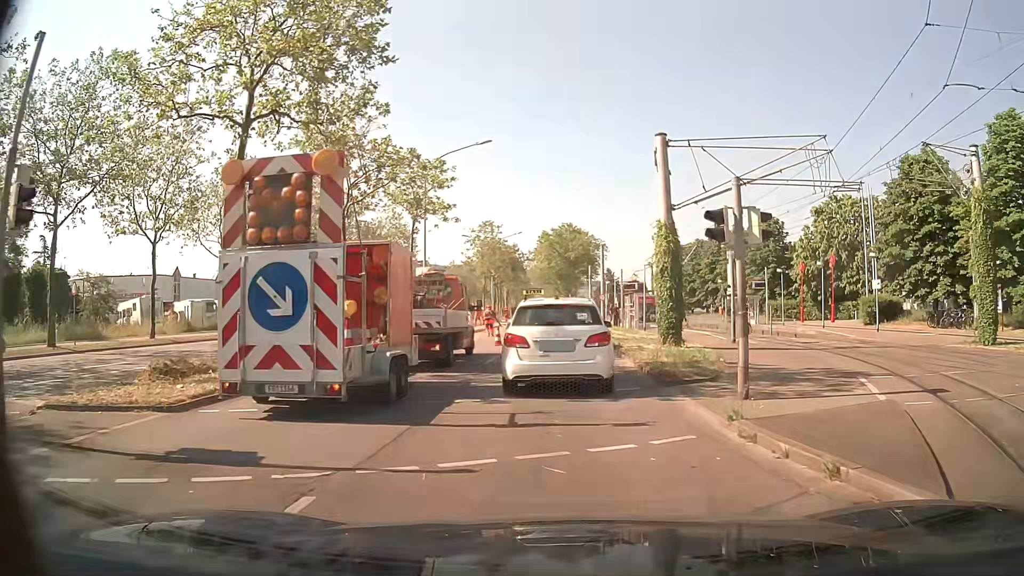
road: primary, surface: asphalt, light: Day
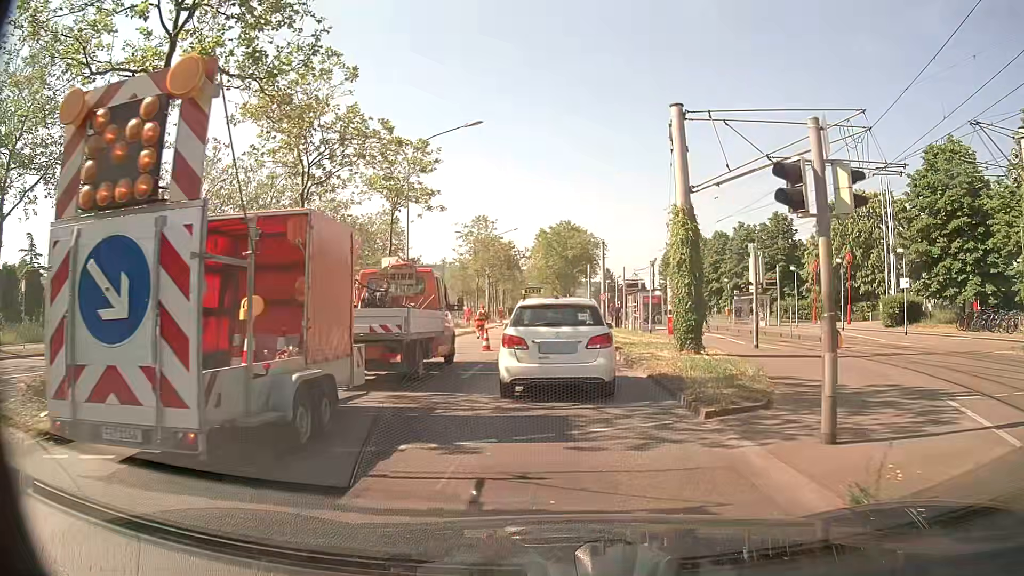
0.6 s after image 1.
(0.0, +3.4) m; +1°
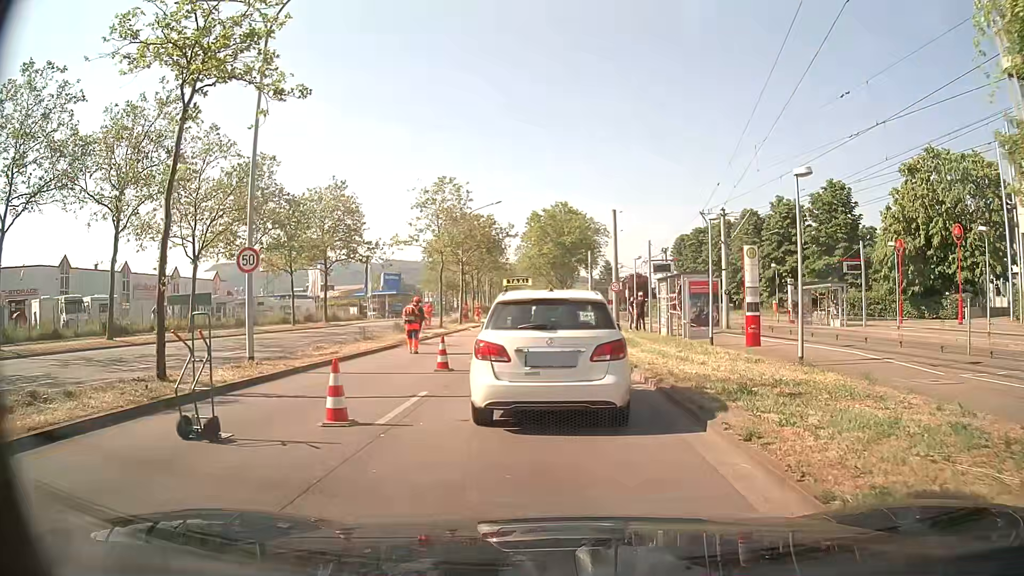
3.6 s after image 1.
(-0.1, +15.3) m; -1°
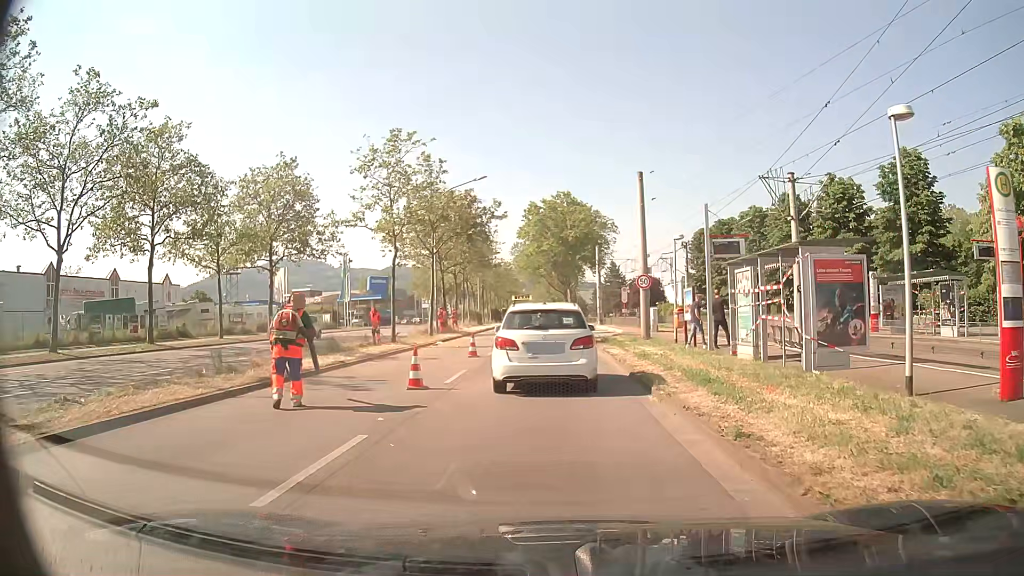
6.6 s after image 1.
(+0.1, +12.5) m; 0°
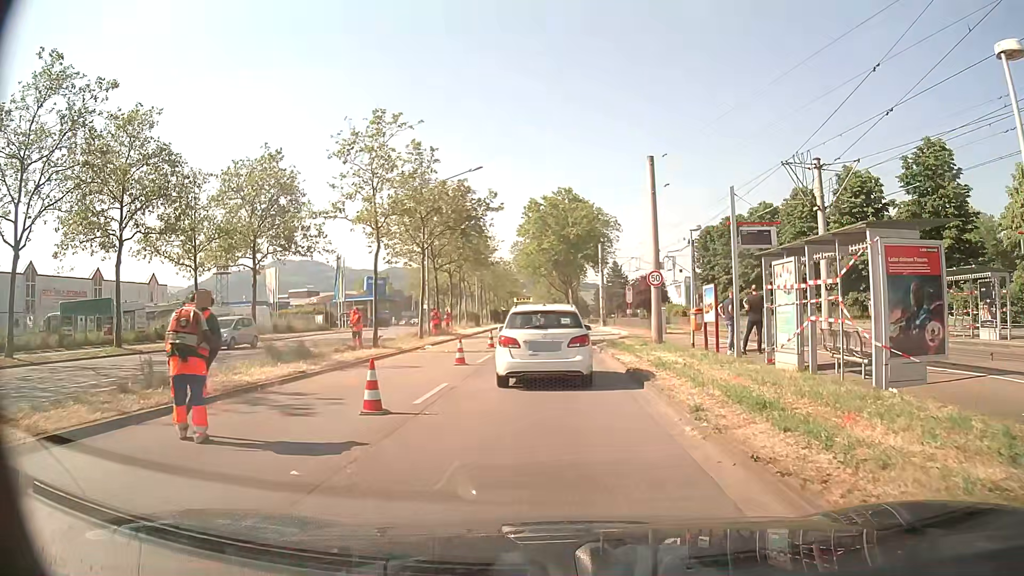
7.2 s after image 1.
(0.0, +3.1) m; 0°
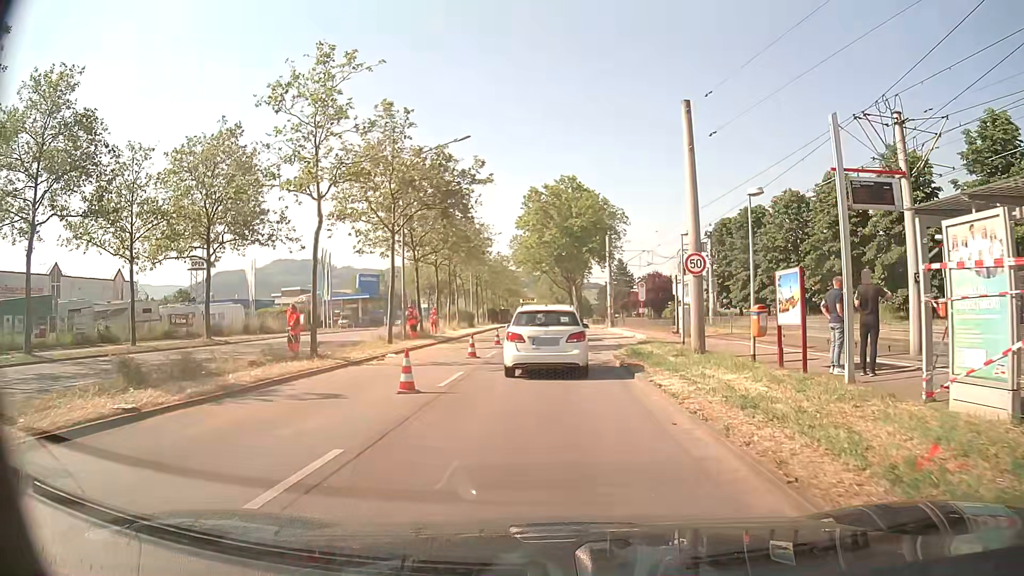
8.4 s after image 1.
(0.0, +7.0) m; 0°
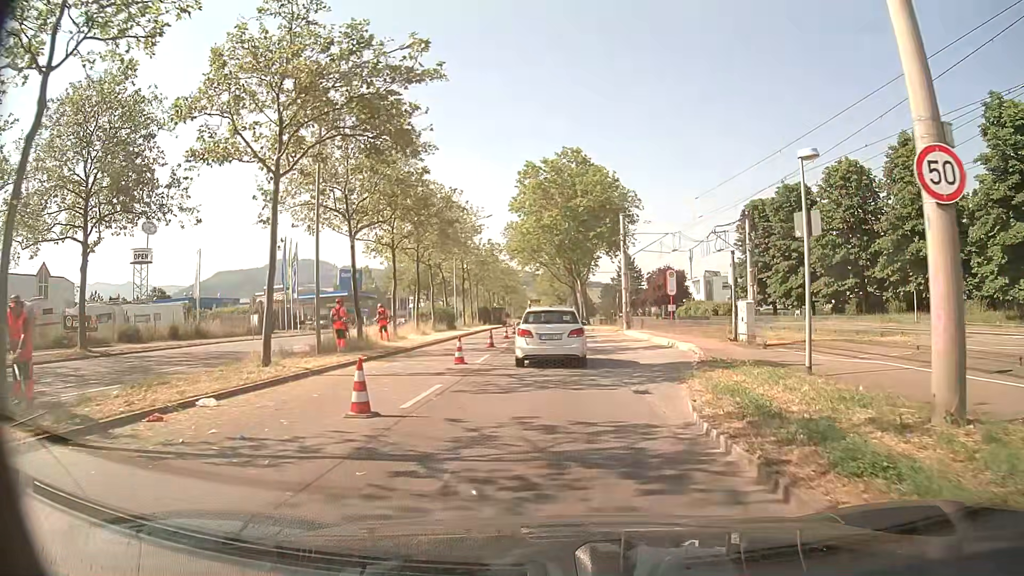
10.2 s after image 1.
(+0.1, +12.2) m; +1°
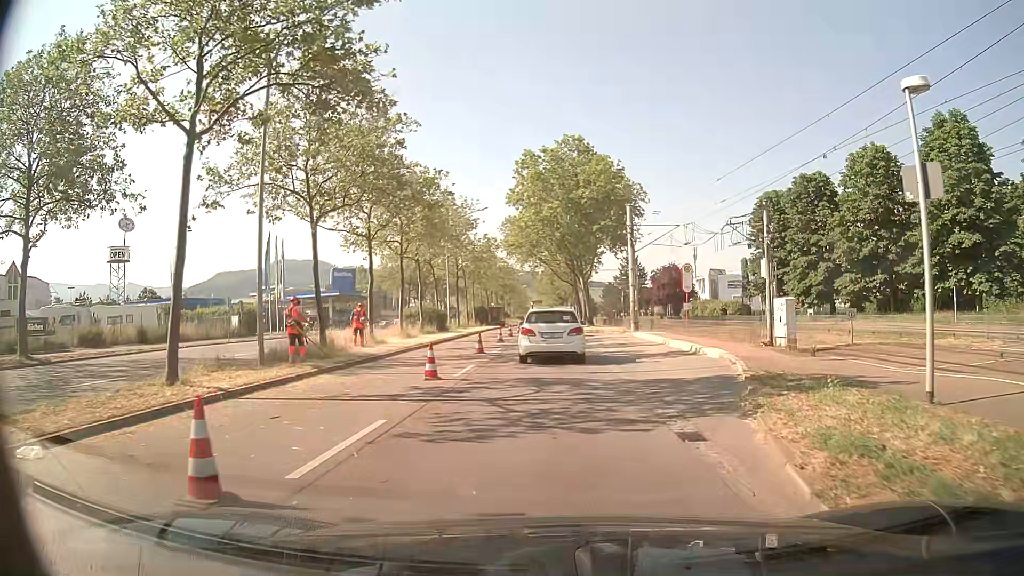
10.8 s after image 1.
(0.0, +4.3) m; -1°
(0, +10) (0, +20) (0, +30) (0, +40) (0, +50) (0, +60) (-1, +70) (-1, +80) (-1, +90) (-1, +100) m
